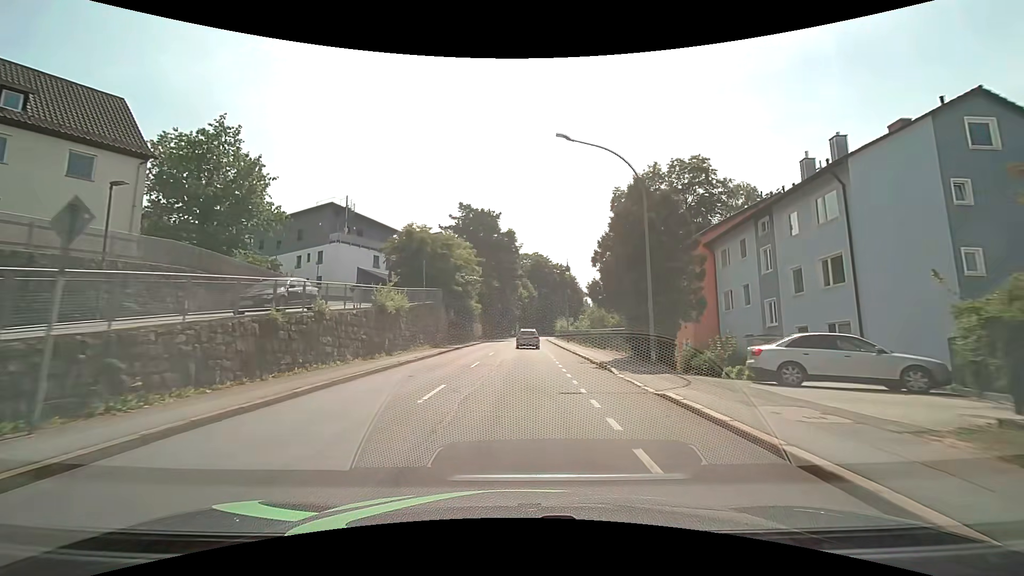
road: tertiary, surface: asphalt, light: Day
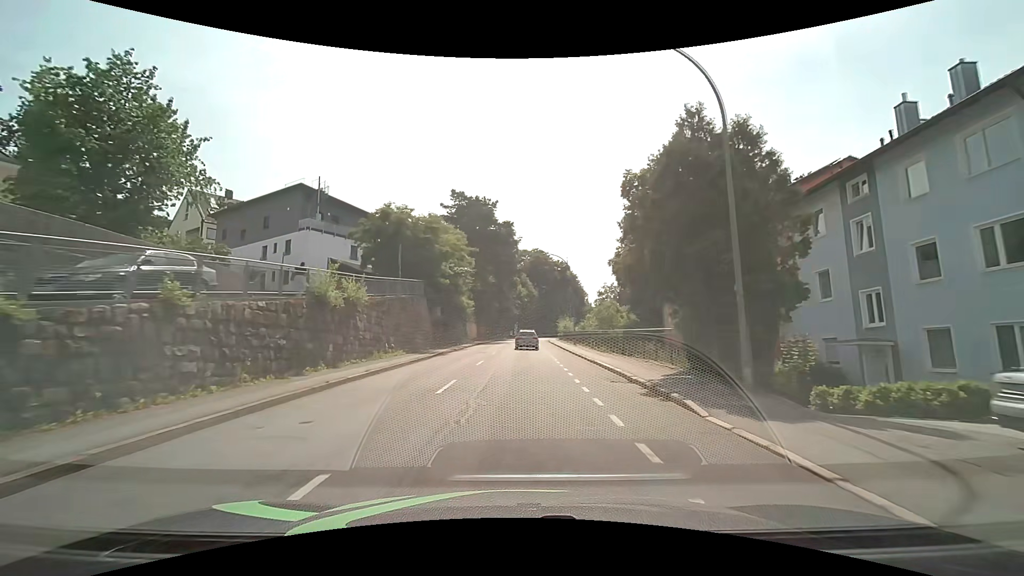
(0.0, +7.6) m; 0°
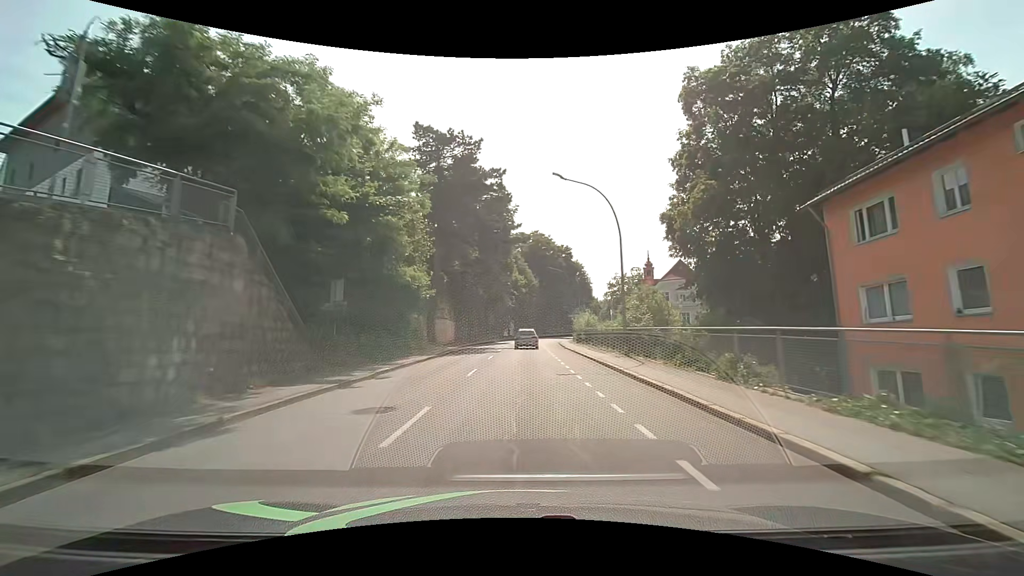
(0.0, +23.0) m; 0°
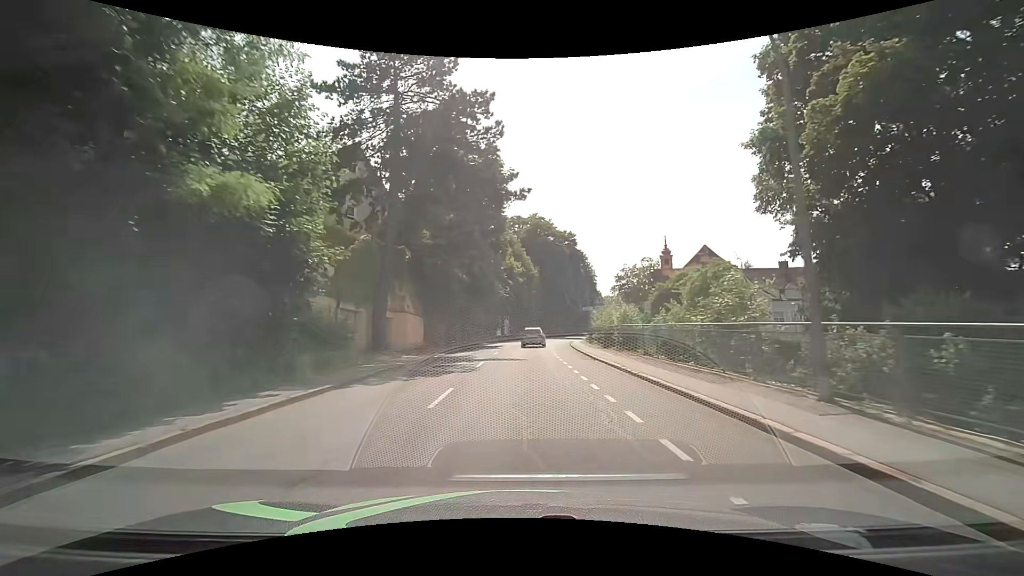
(0.0, +15.2) m; +1°
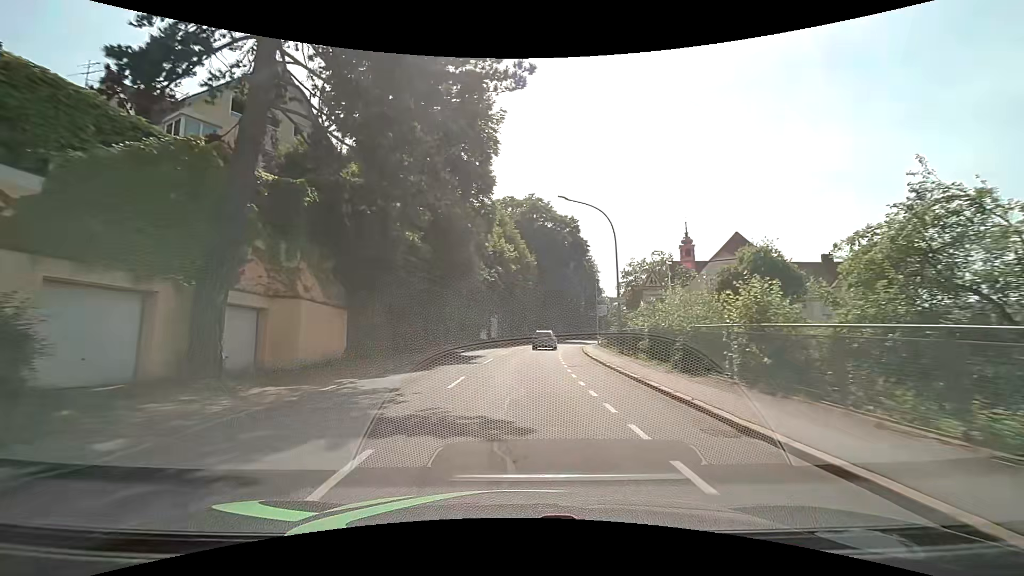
(+0.1, +15.0) m; +1°
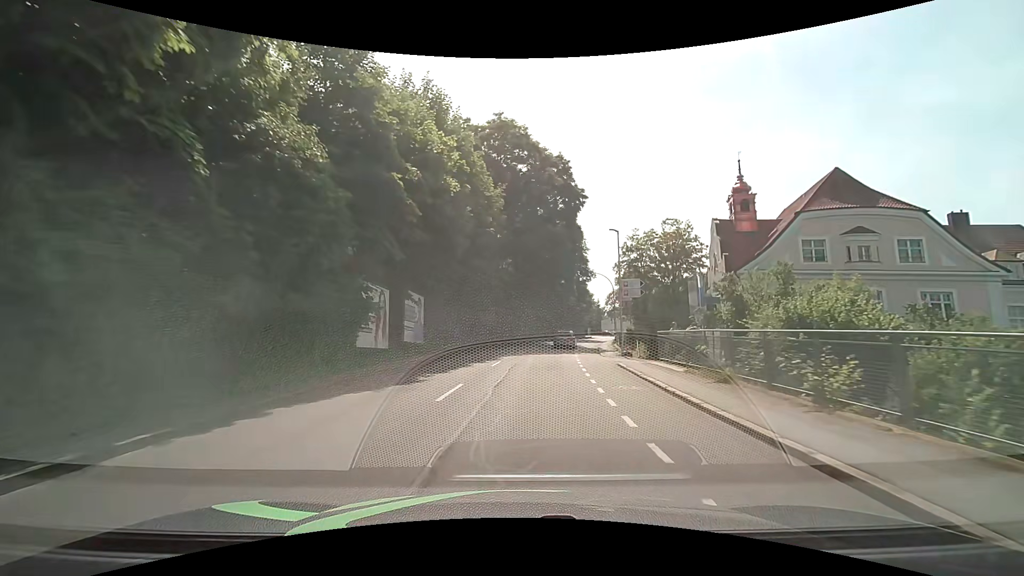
(+0.7, +29.2) m; +4°
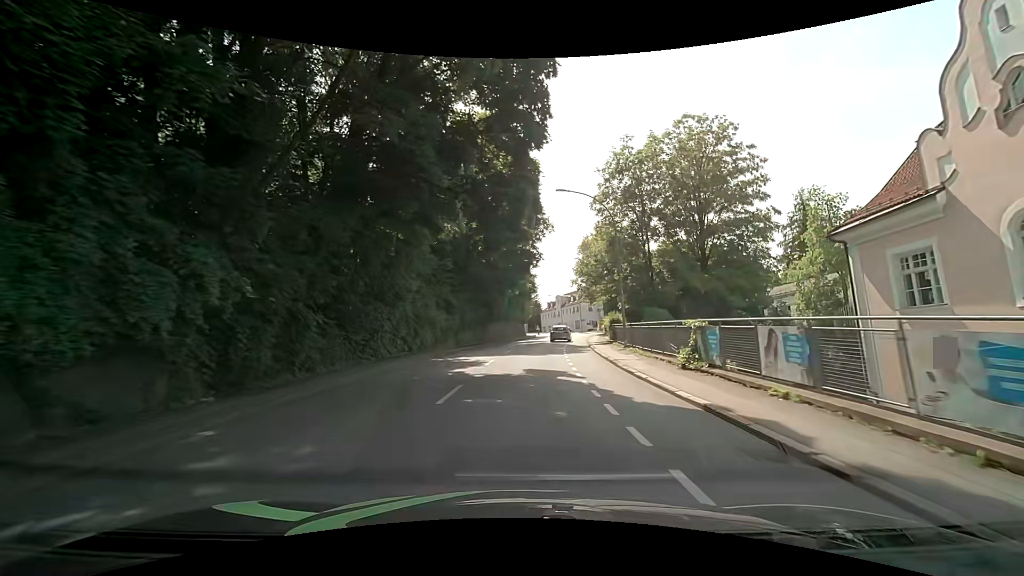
(+2.3, +36.3) m; +8°
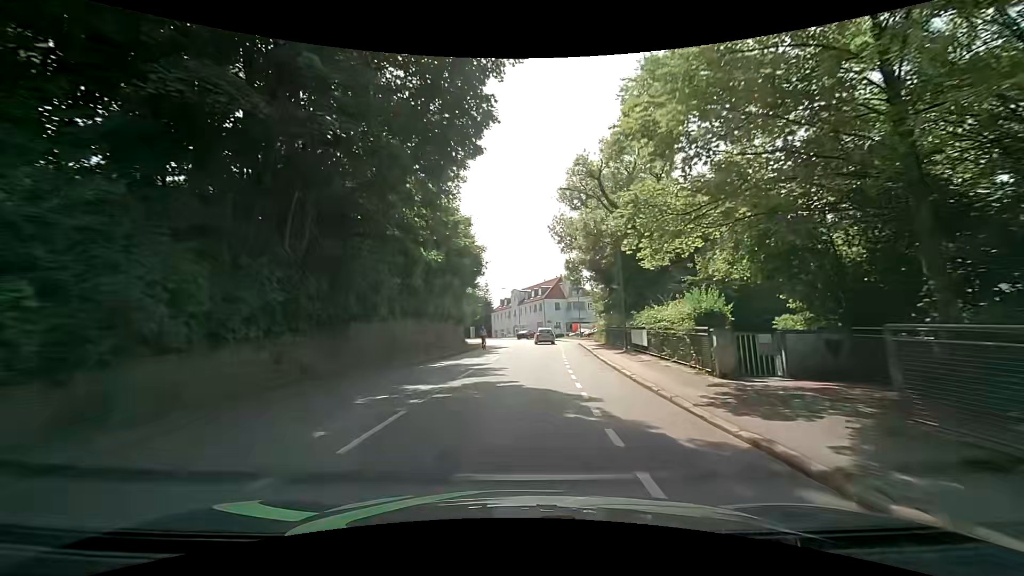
(+1.4, +30.3) m; +5°
(0, +10) (+1, +20) (+2, +30) (+3, +40) (+3, +50) (+3, +60) (+1, +70) (-1, +80) (-4, +89) (-9, +98) m
